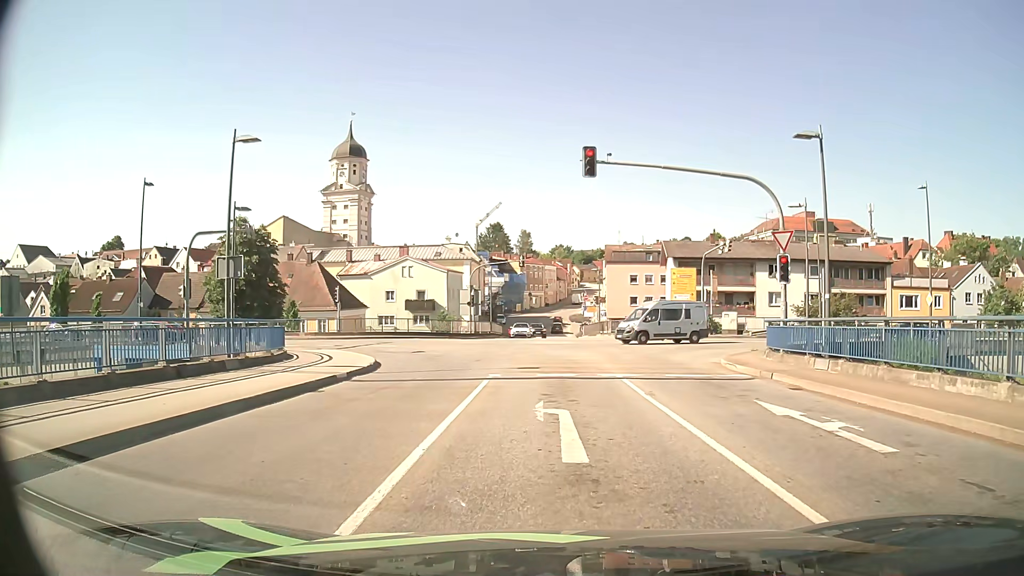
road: secondary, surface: asphalt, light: Day
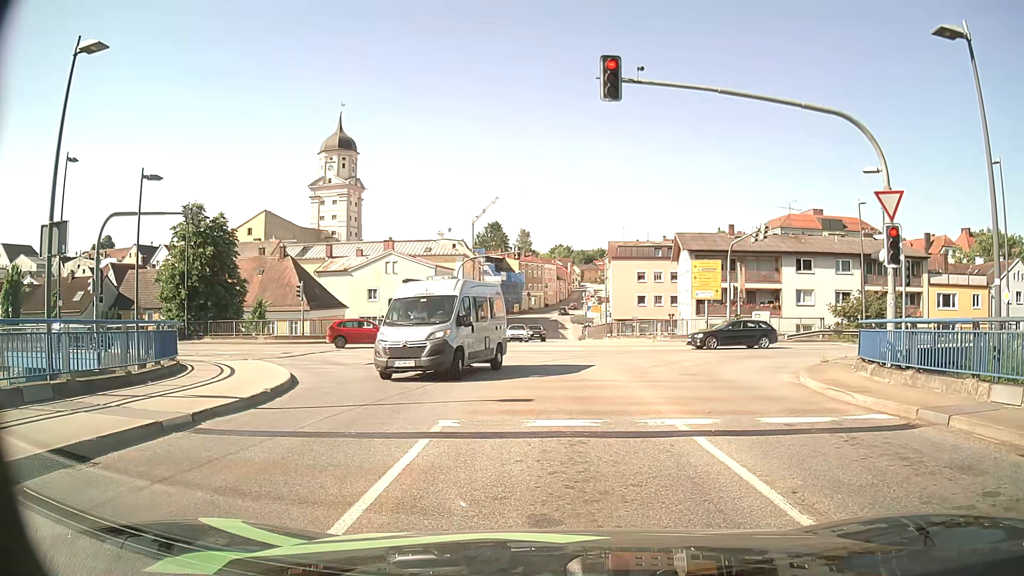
(0.0, +7.4) m; 0°
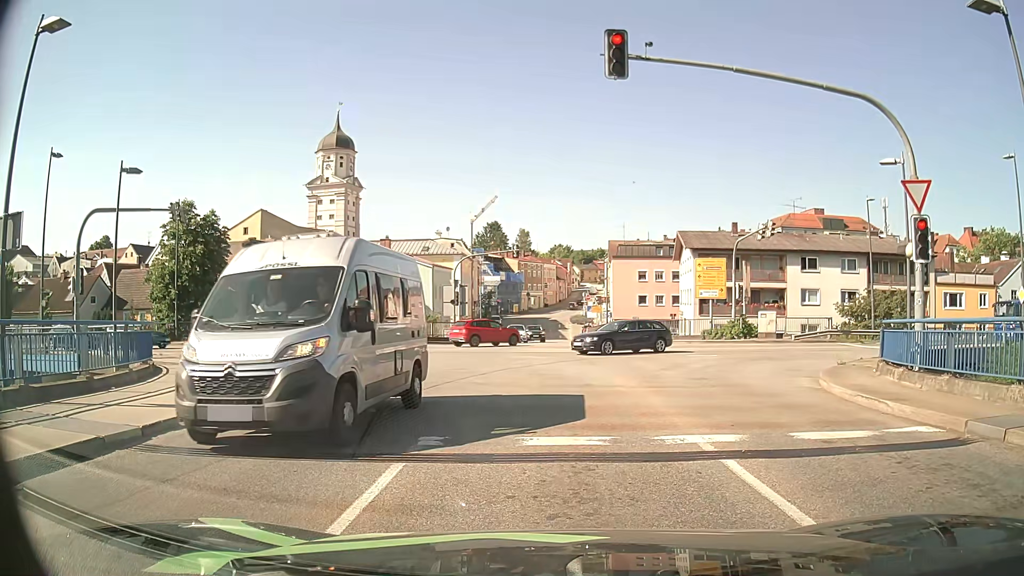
(0.0, +1.3) m; 0°
